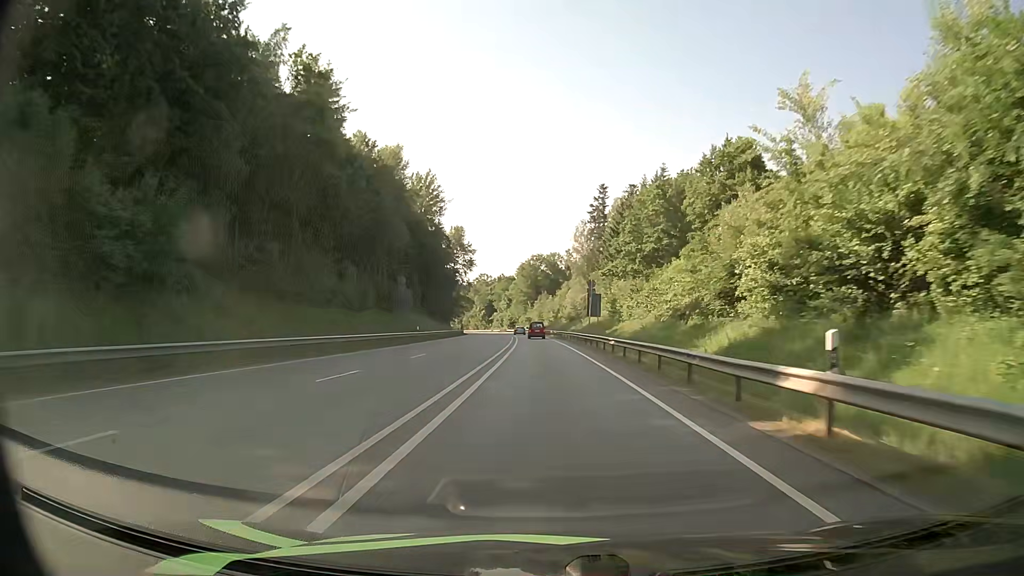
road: primary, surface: asphalt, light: Day
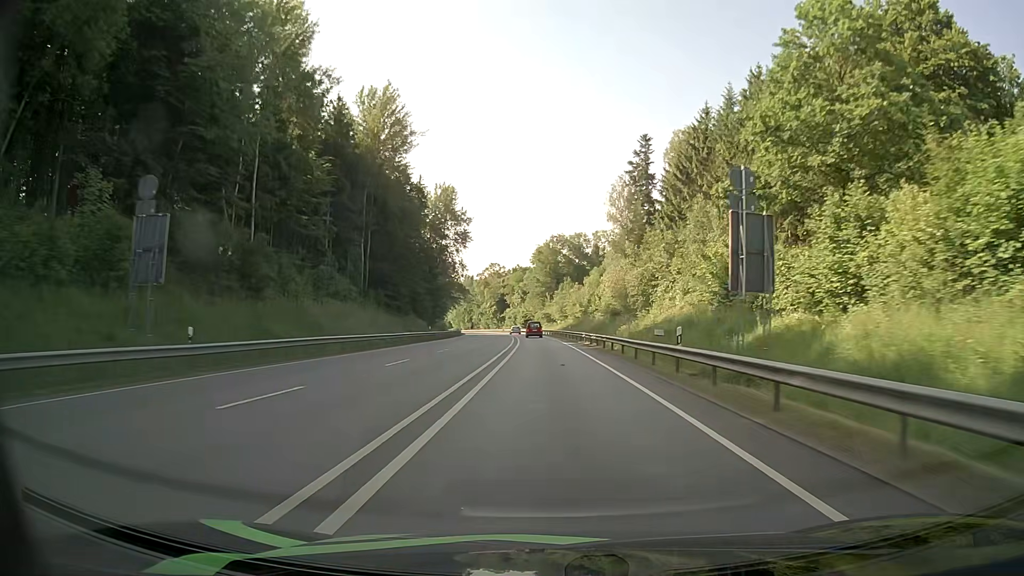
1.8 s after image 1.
(-0.5, +41.7) m; -2°
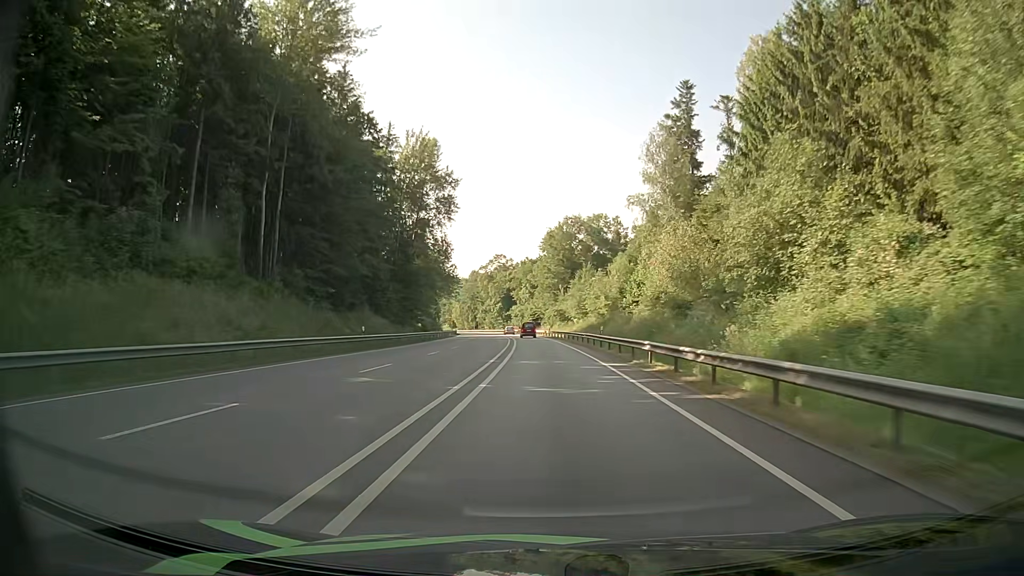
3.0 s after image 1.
(-0.2, +27.7) m; -1°
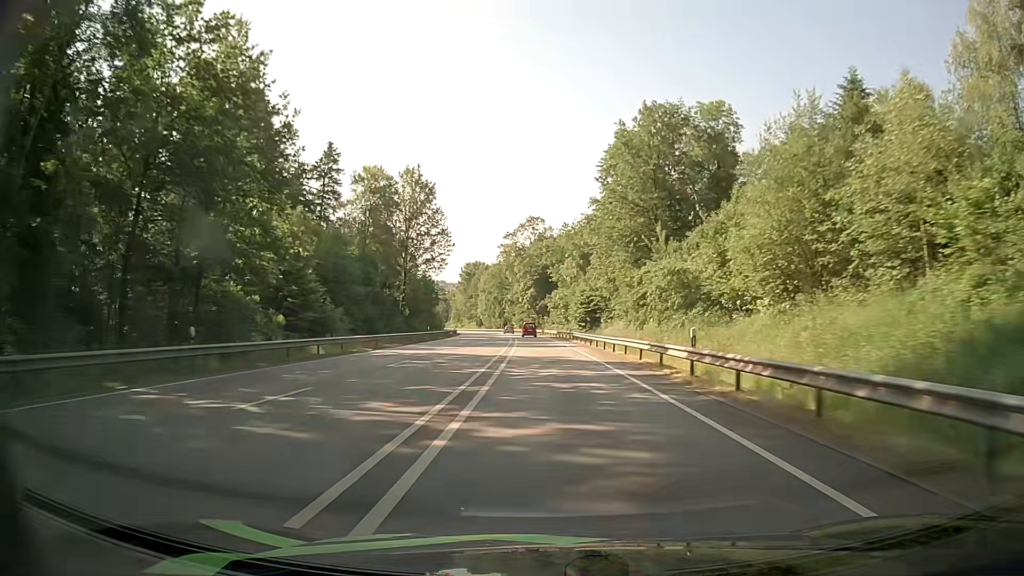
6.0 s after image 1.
(-2.2, +69.5) m; -4°
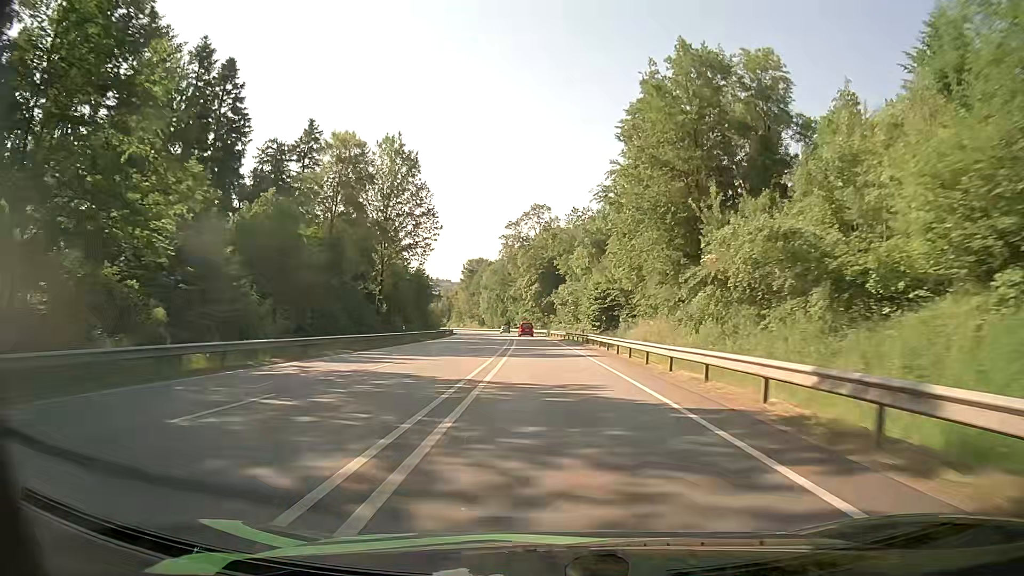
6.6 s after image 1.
(0.0, +14.0) m; 0°
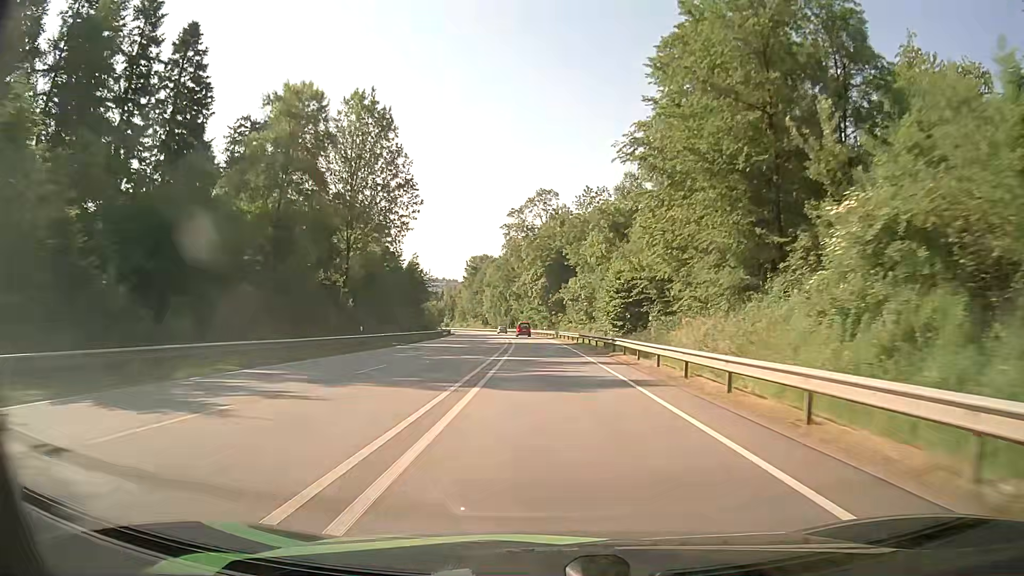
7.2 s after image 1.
(-0.1, +14.1) m; -1°
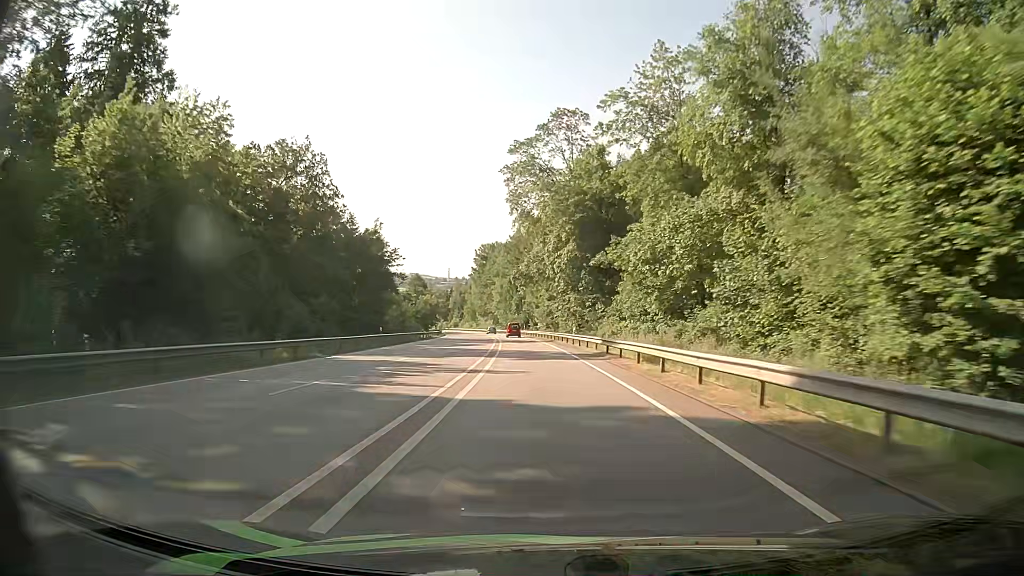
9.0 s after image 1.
(-0.7, +42.5) m; -2°
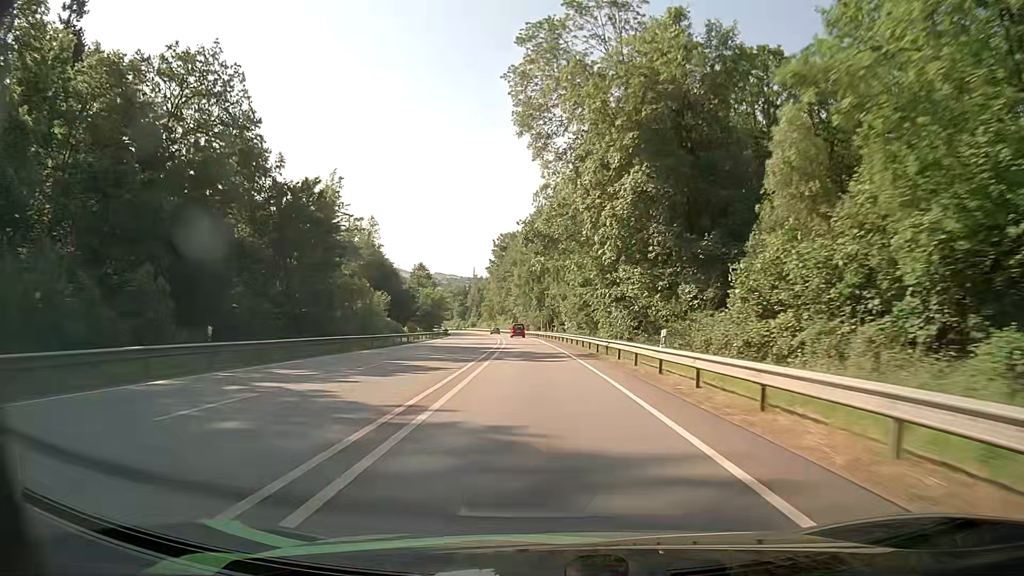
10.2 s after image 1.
(-0.5, +28.6) m; -2°
(0, +10) (0, +20) (-1, +30) (-1, +40) (-2, +50) (-3, +60) (-3, +70) (-4, +80) (-5, +90) (-6, +100) m
